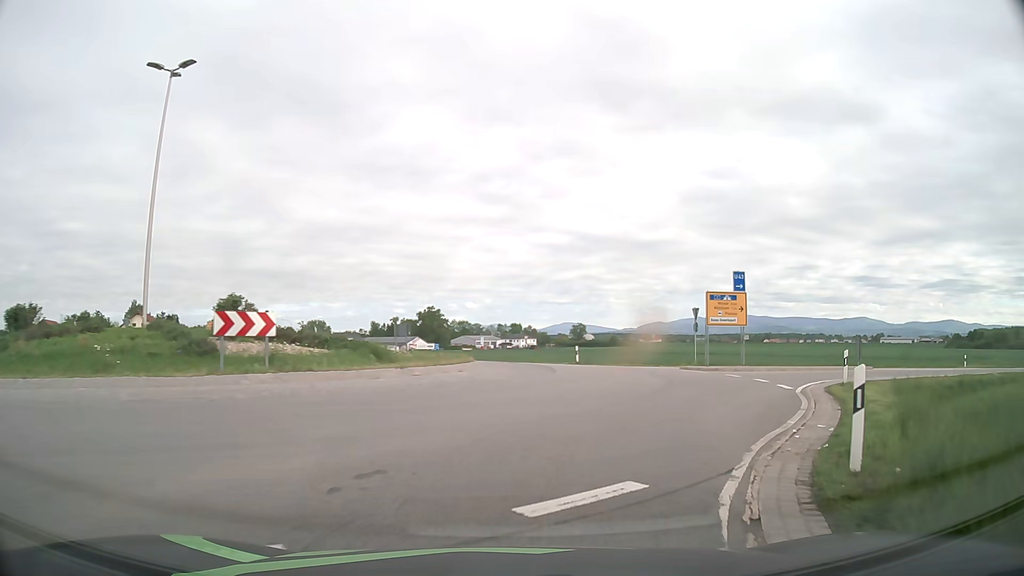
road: primary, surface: asphalt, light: Day
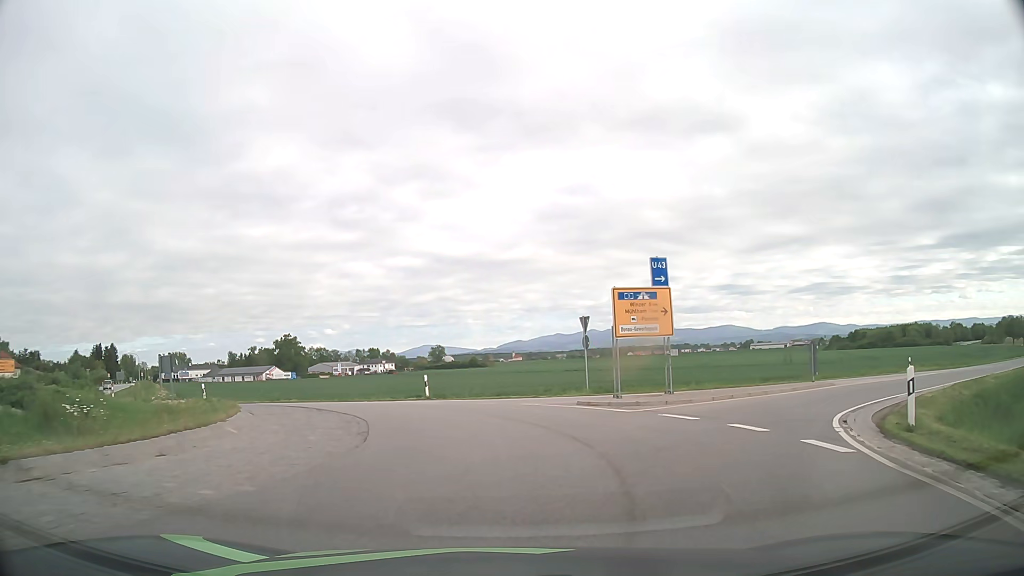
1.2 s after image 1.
(+1.2, +9.7) m; +13°
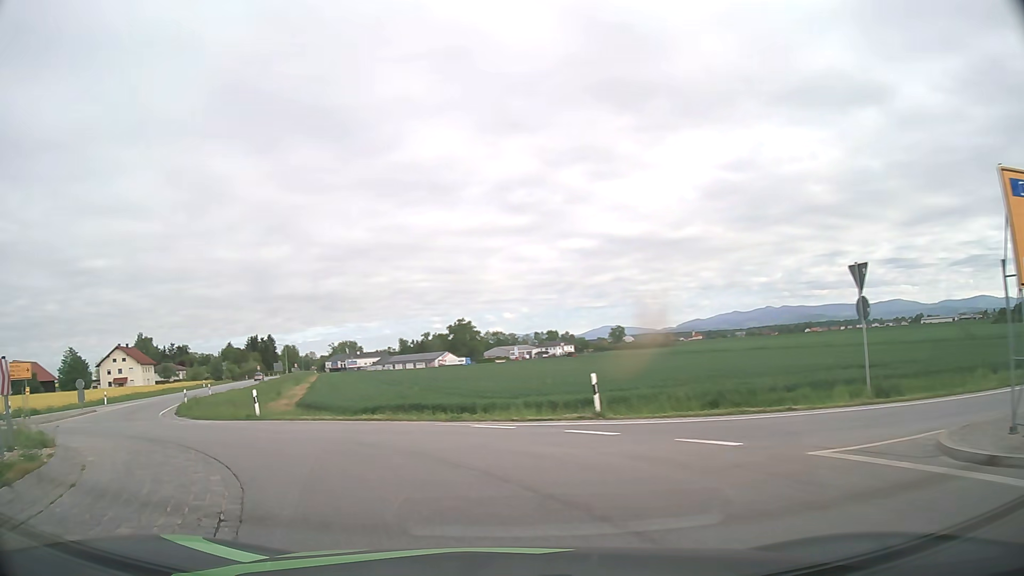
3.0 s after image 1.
(-0.7, +12.4) m; -15°
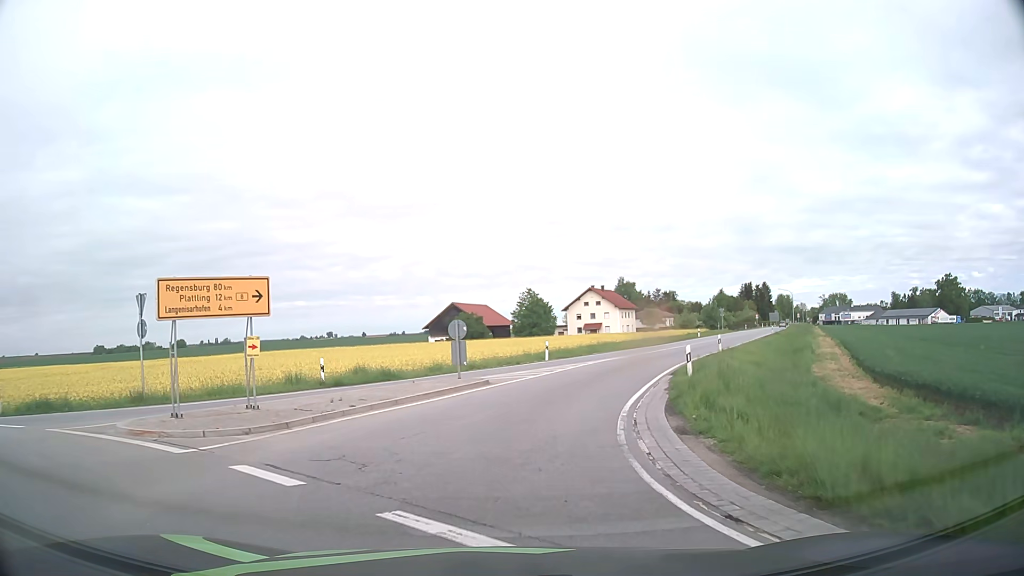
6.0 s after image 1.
(-9.0, +18.5) m; -42°
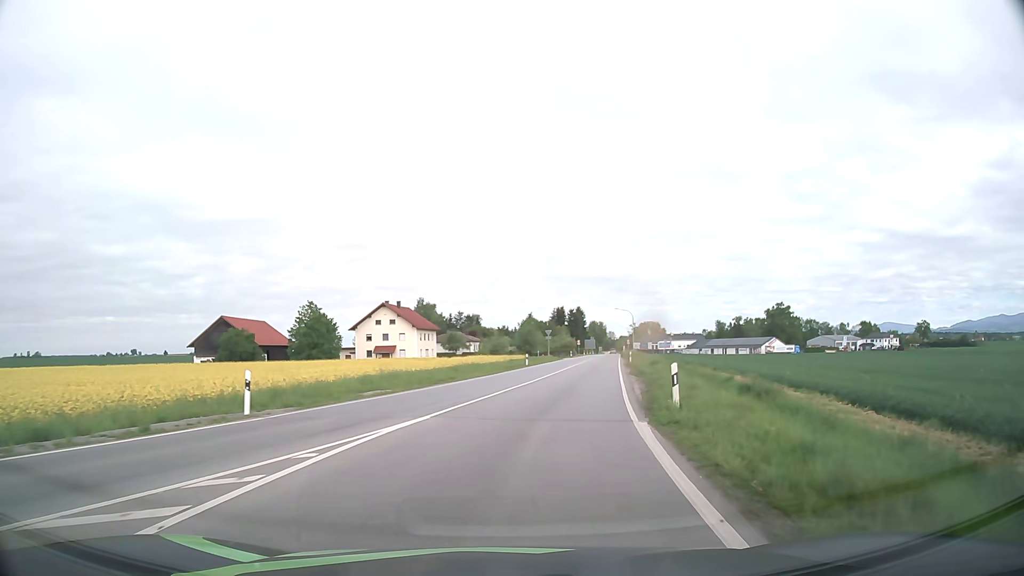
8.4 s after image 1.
(+3.3, +22.4) m; +17°
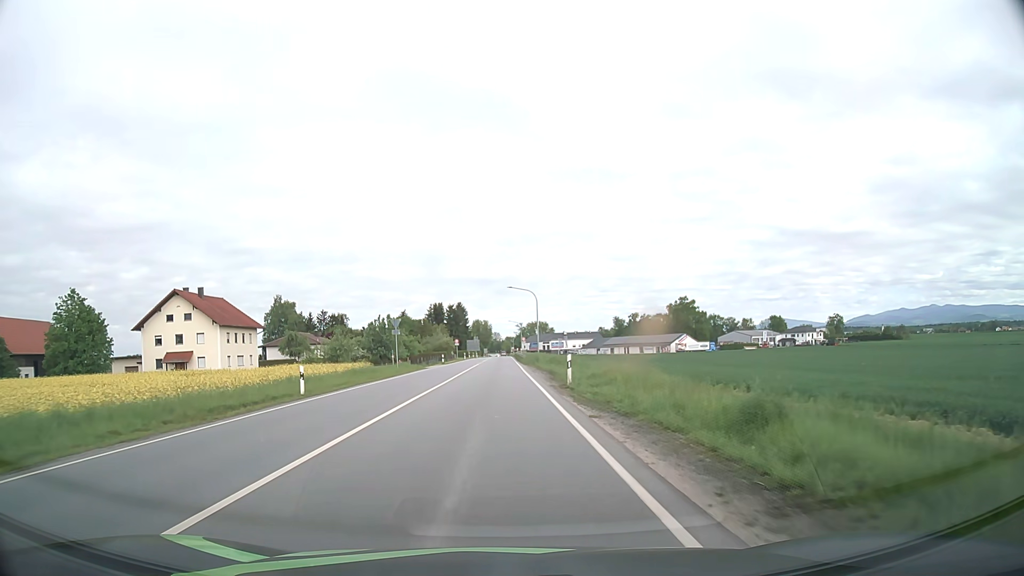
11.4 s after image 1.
(+4.8, +36.8) m; +10°
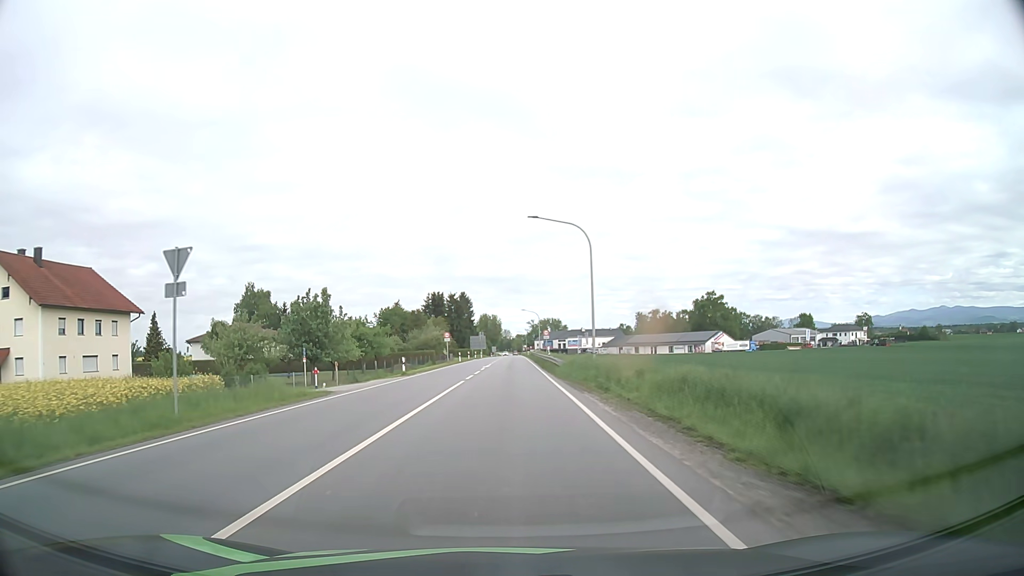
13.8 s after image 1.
(-0.5, +35.2) m; -1°
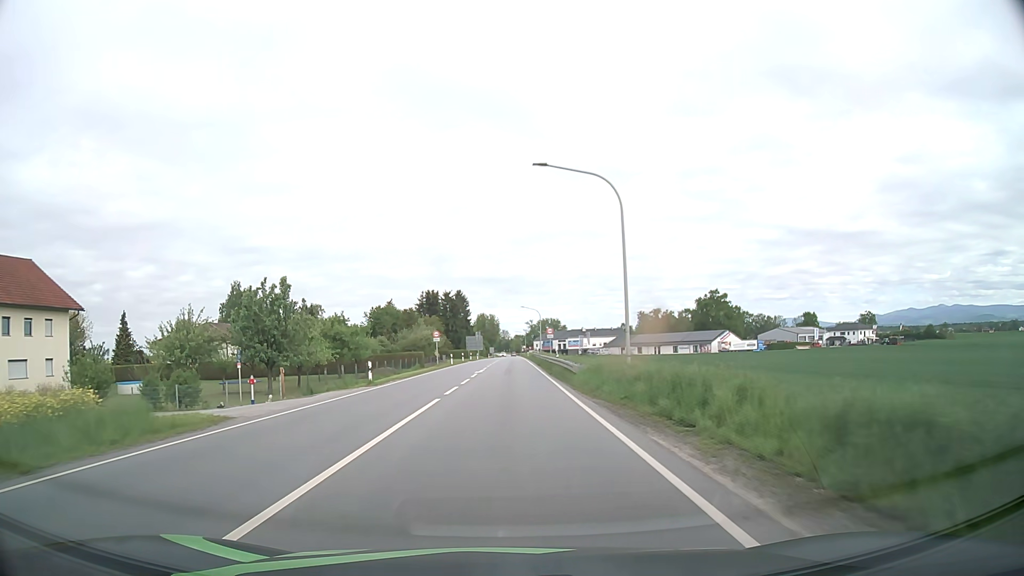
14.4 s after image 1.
(0.0, +9.3) m; 0°
(0, +10) (0, +20) (0, +30) (0, +40) (0, +50) (+1, +60) (+1, +70) (+1, +80) (+1, +90) (+1, +100) m
